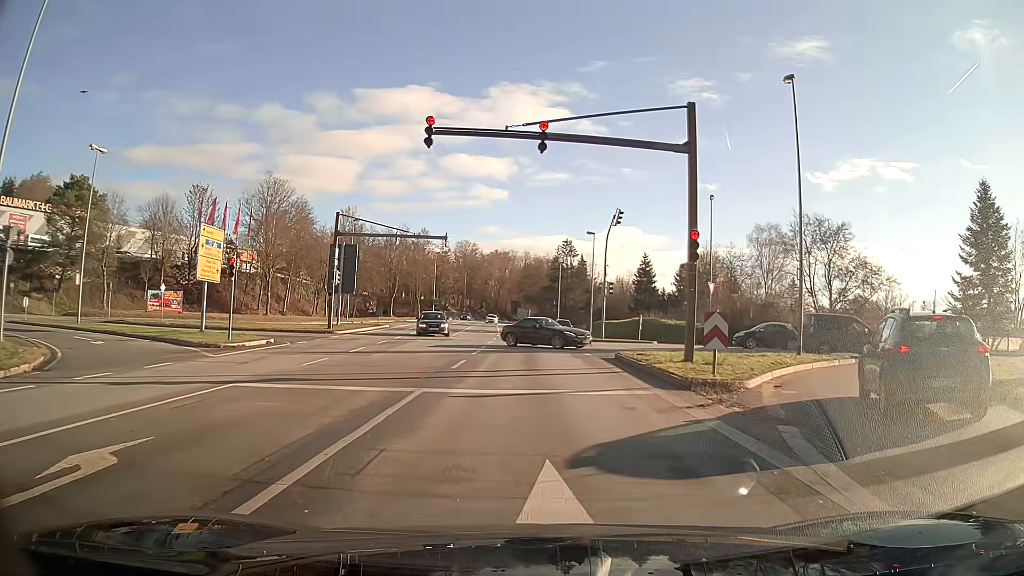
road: primary_link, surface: asphalt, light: Day
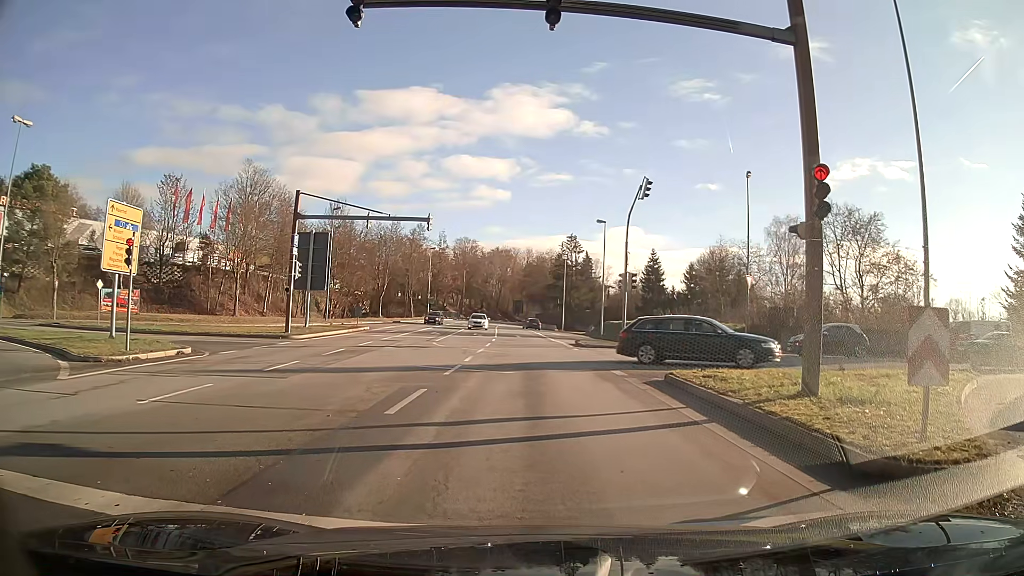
(0.0, +7.3) m; +1°
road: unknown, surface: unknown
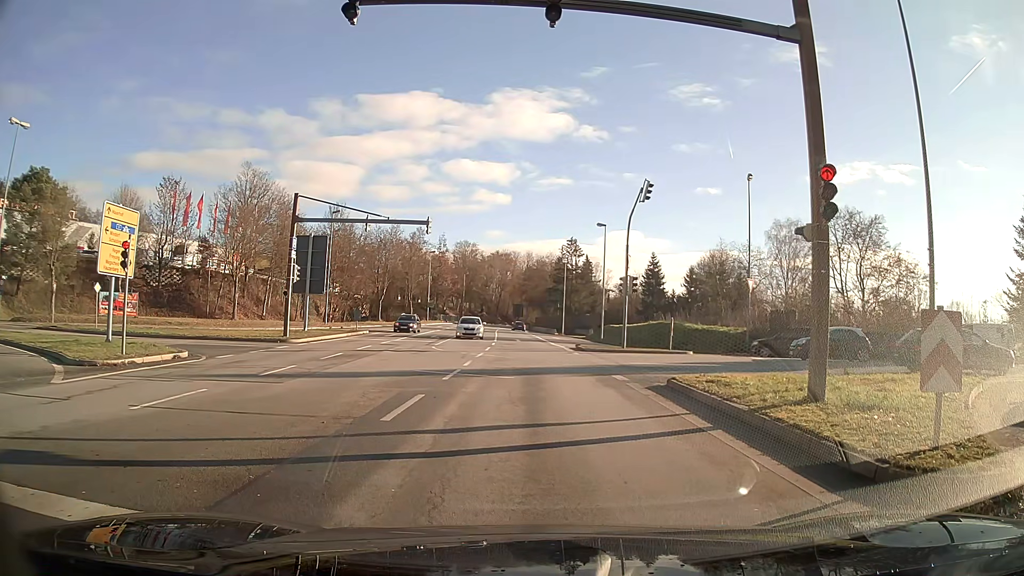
(0.0, +0.3) m; 0°
(0, +10) (0, +20) (-1, +30) (-1, +40) (-1, +50) (-2, +60) (-3, +70) (-3, +80) (-4, +90) (-4, +100) m
